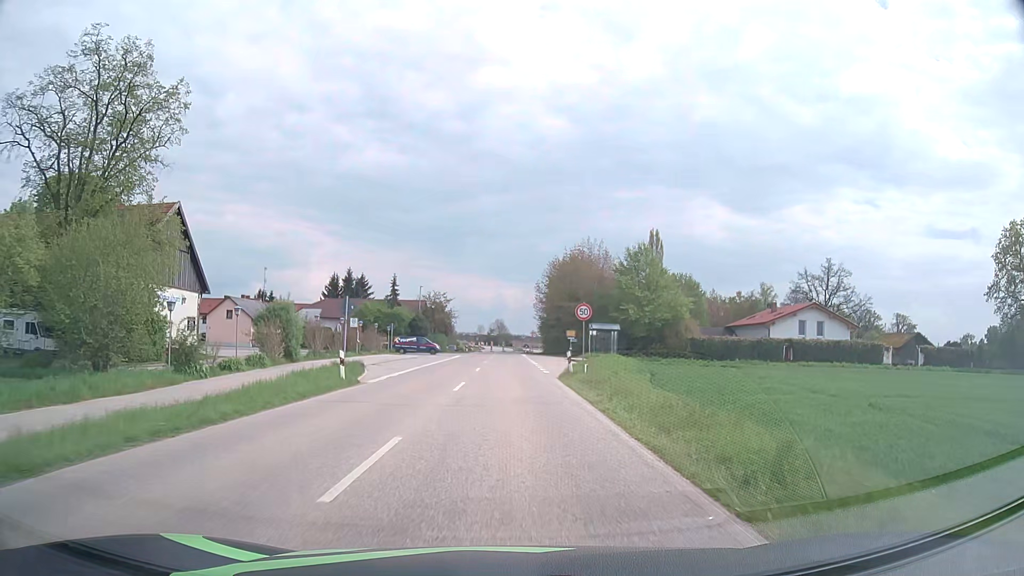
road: secondary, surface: asphalt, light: Day
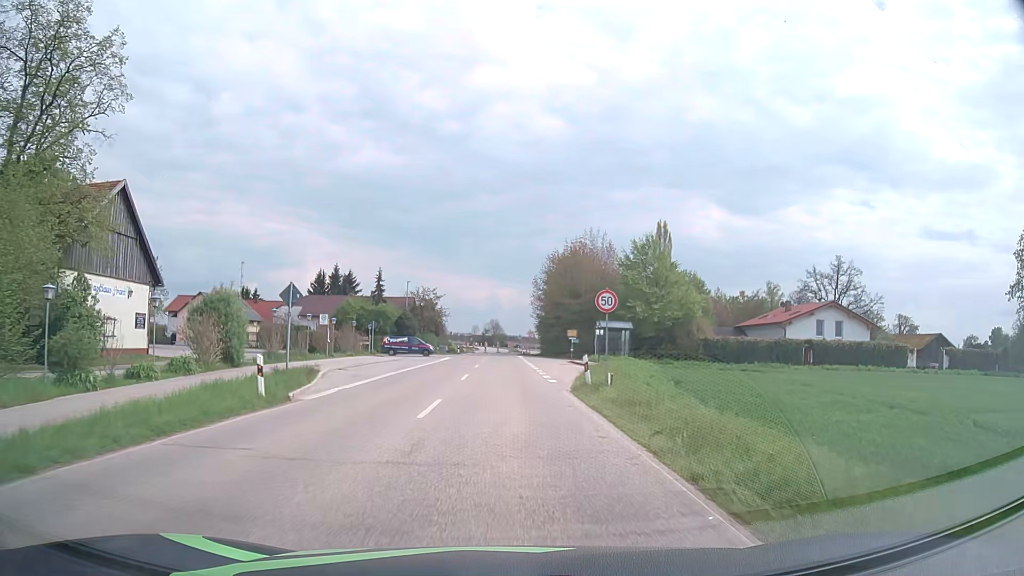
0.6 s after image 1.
(0.0, +6.8) m; +1°
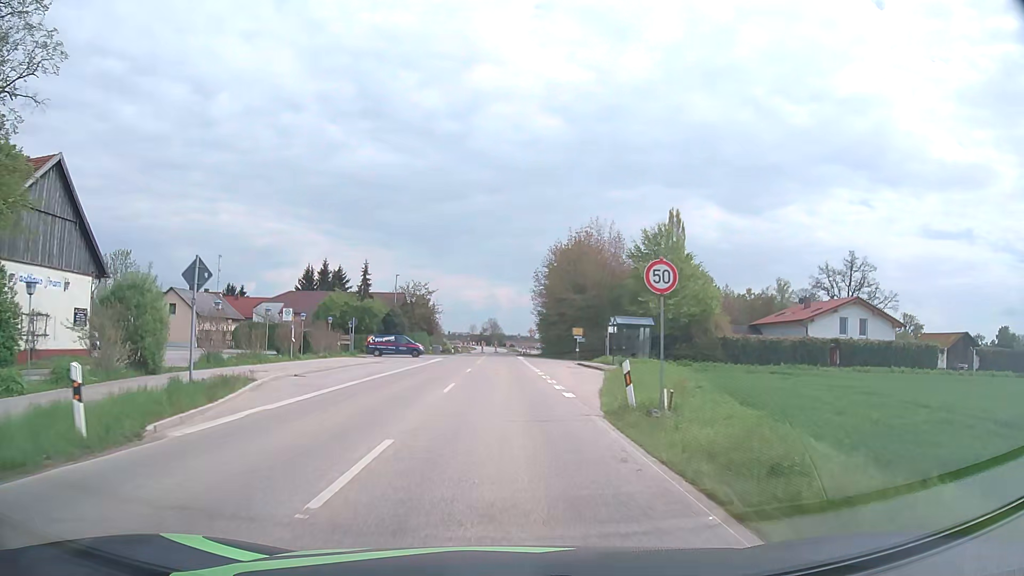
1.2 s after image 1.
(0.0, +6.6) m; 0°
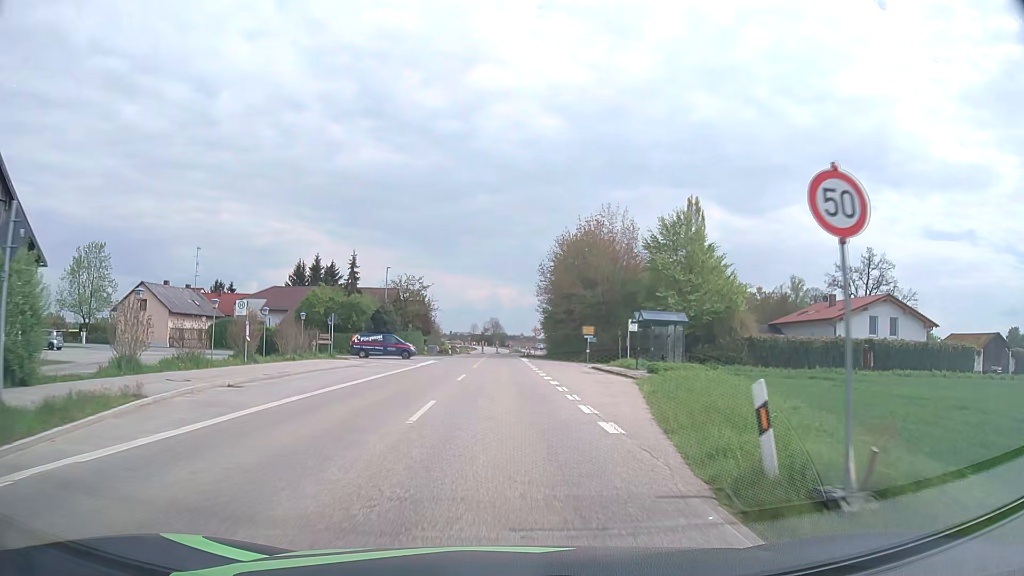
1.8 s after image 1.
(0.0, +6.5) m; 0°
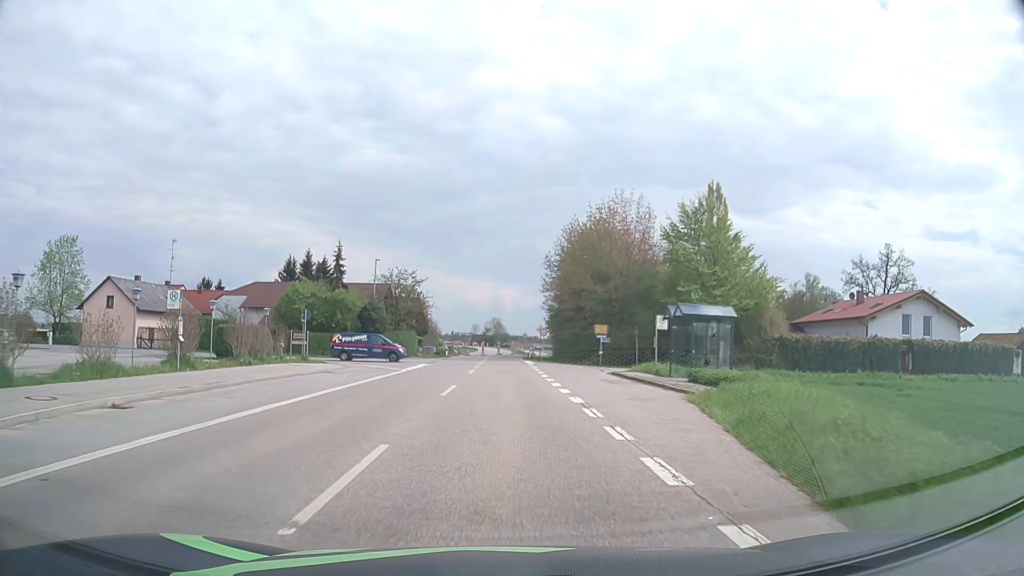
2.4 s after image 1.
(0.0, +6.3) m; 0°
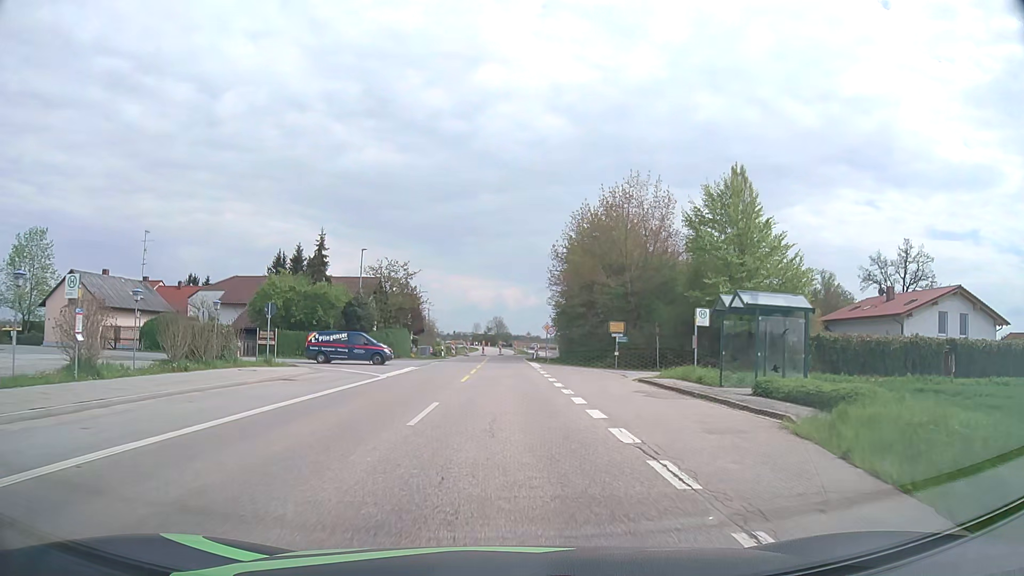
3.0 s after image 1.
(0.0, +6.1) m; 0°
